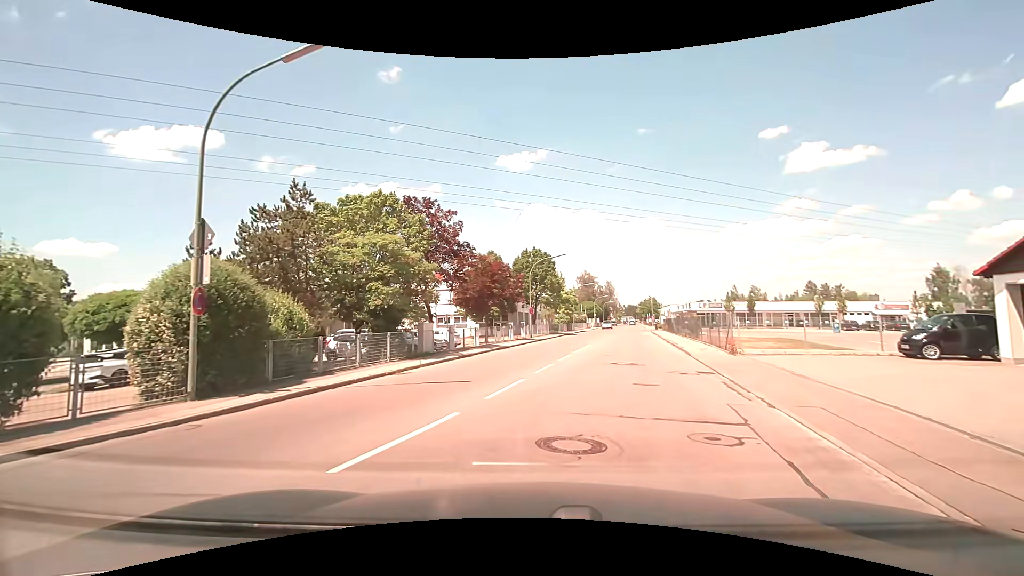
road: unclassified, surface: asphalt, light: Day
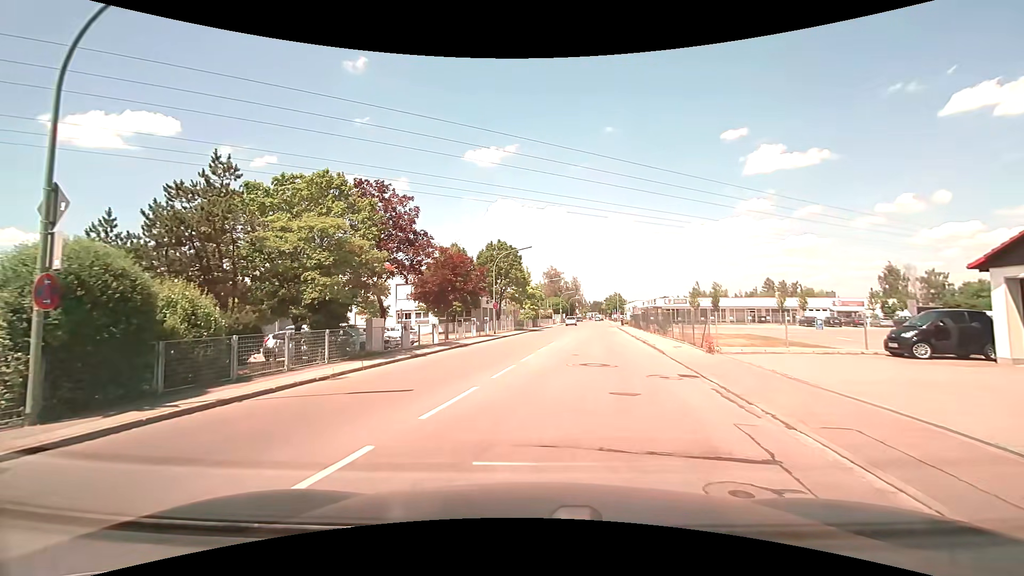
(+0.1, +2.2) m; +5°
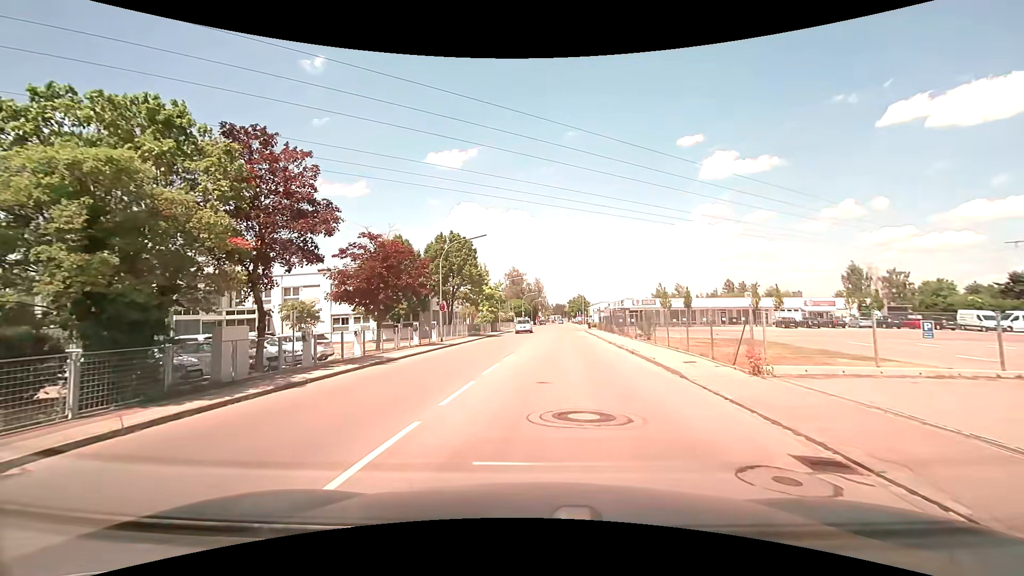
(+0.3, +7.4) m; +3°
(0, +10) (+1, +20) (+1, +30) (+2, +40) (+3, +50) (+3, +60) (+4, +70) (+5, +80) (+6, +90) (+6, +100) m
